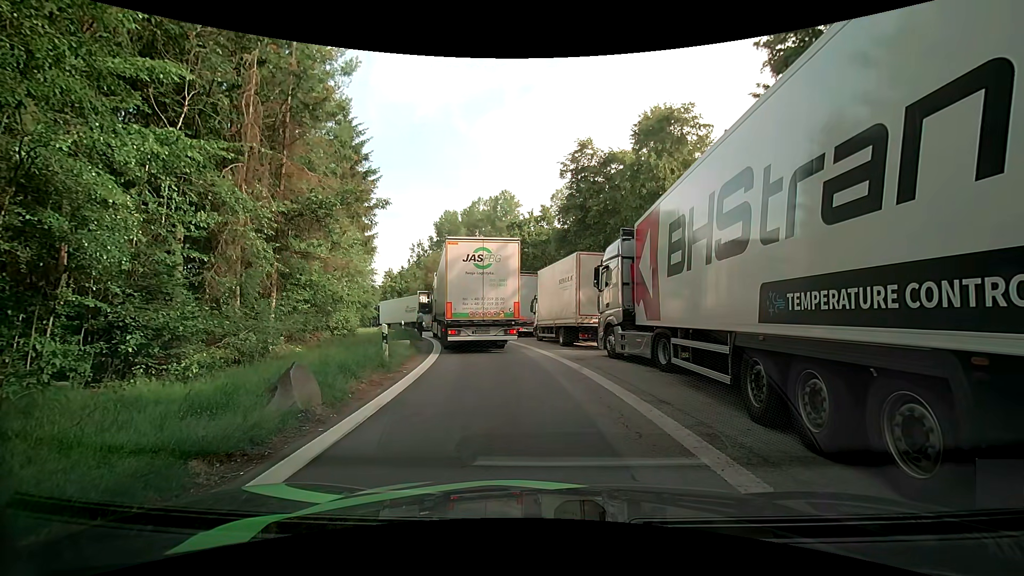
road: service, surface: asphalt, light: Day
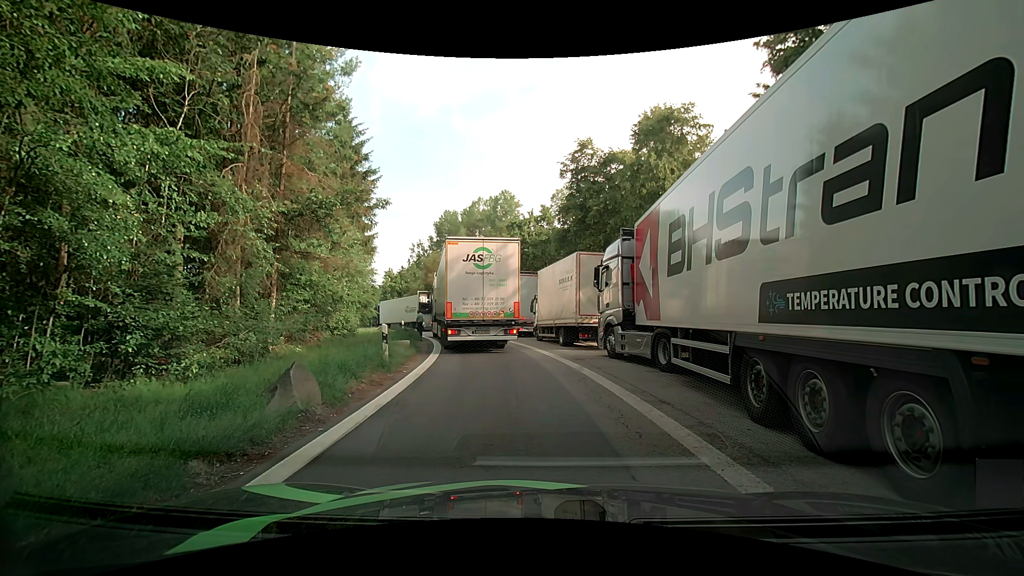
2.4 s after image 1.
(0.0, +0.1) m; 0°
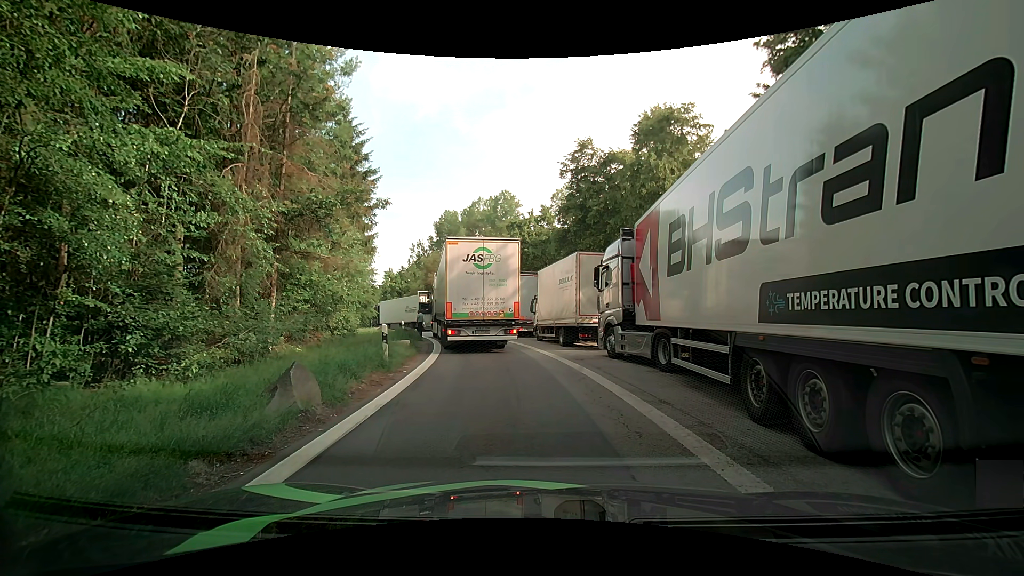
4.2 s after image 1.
(0.0, 0.0) m; 0°
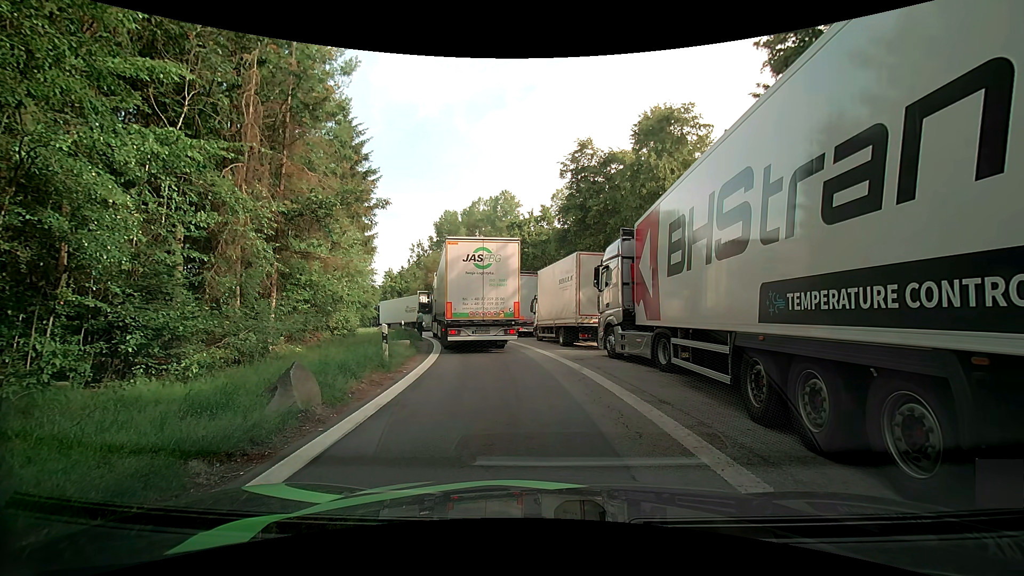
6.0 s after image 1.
(0.0, 0.0) m; 0°
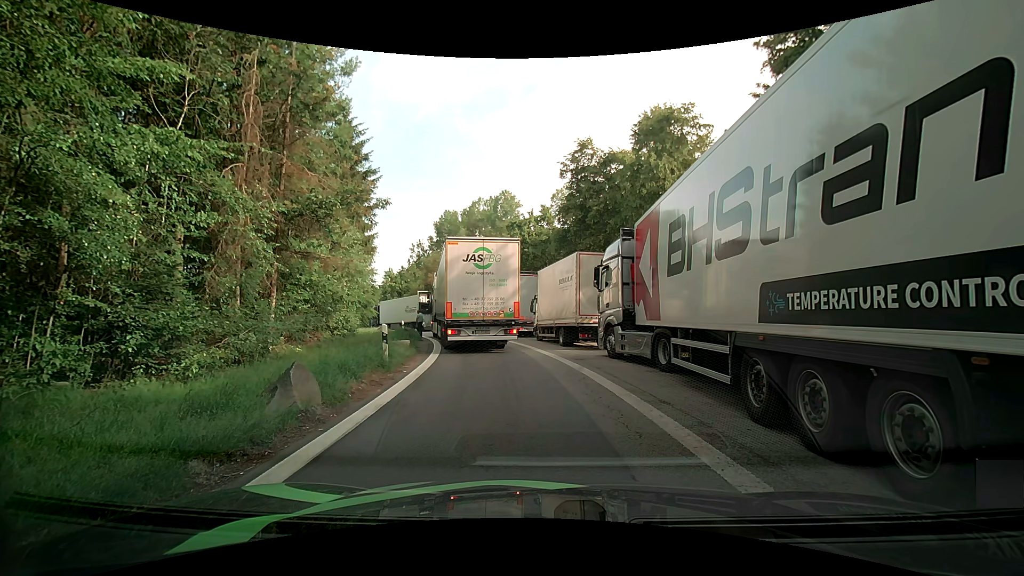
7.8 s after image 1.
(0.0, 0.0) m; 0°
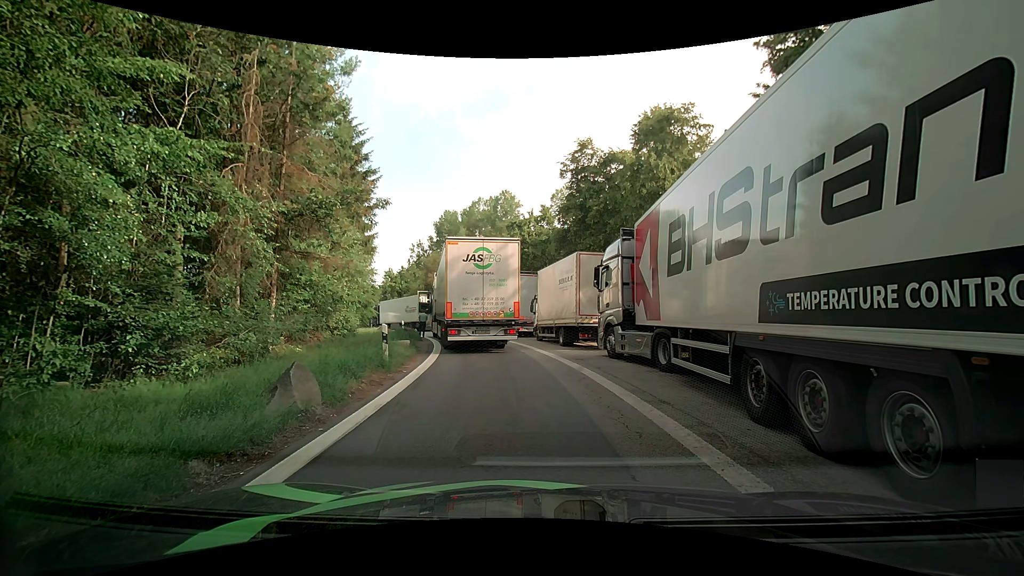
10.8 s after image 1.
(0.0, 0.0) m; 0°
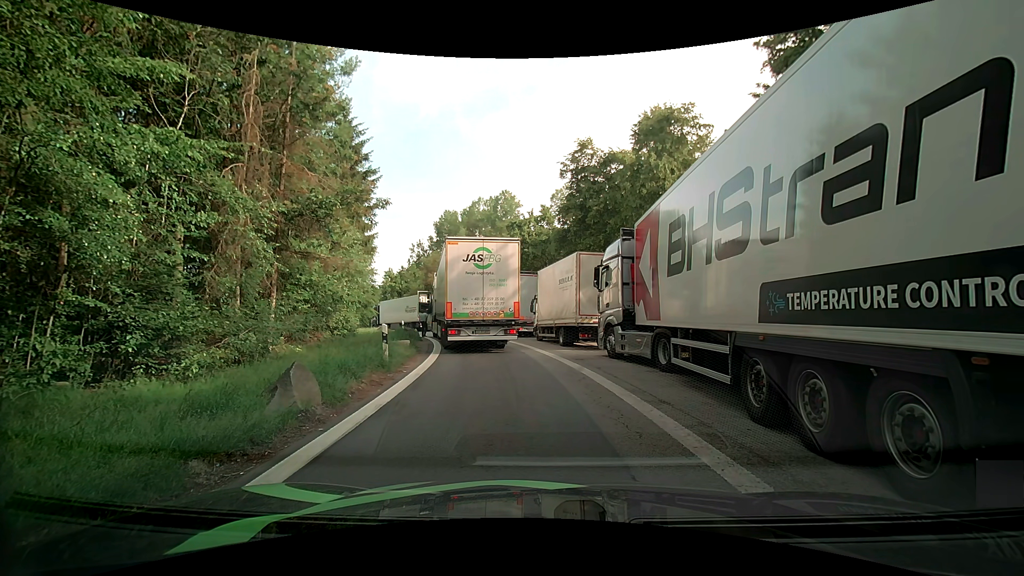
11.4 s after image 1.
(0.0, 0.0) m; 0°
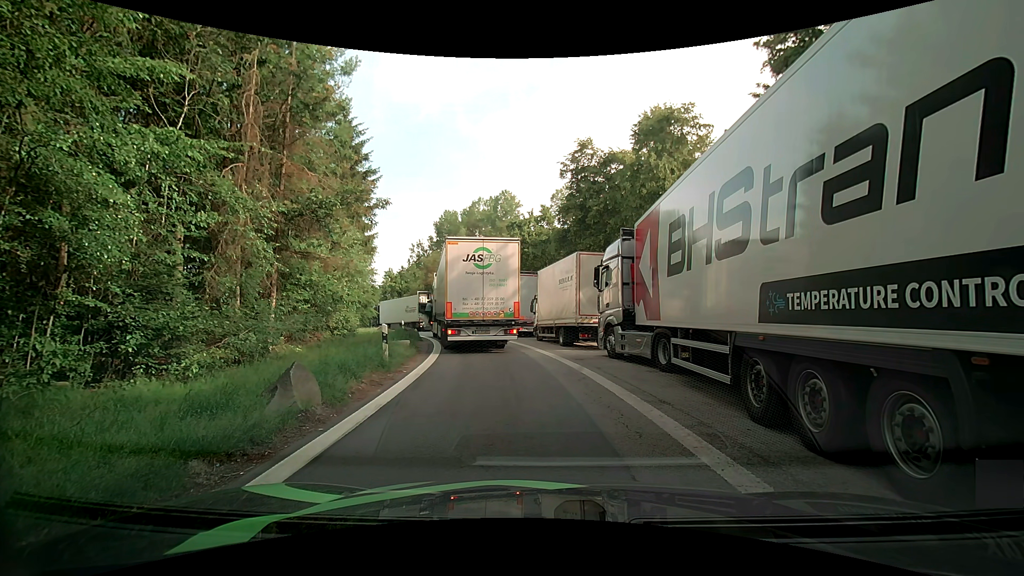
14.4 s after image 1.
(0.0, 0.0) m; 0°
